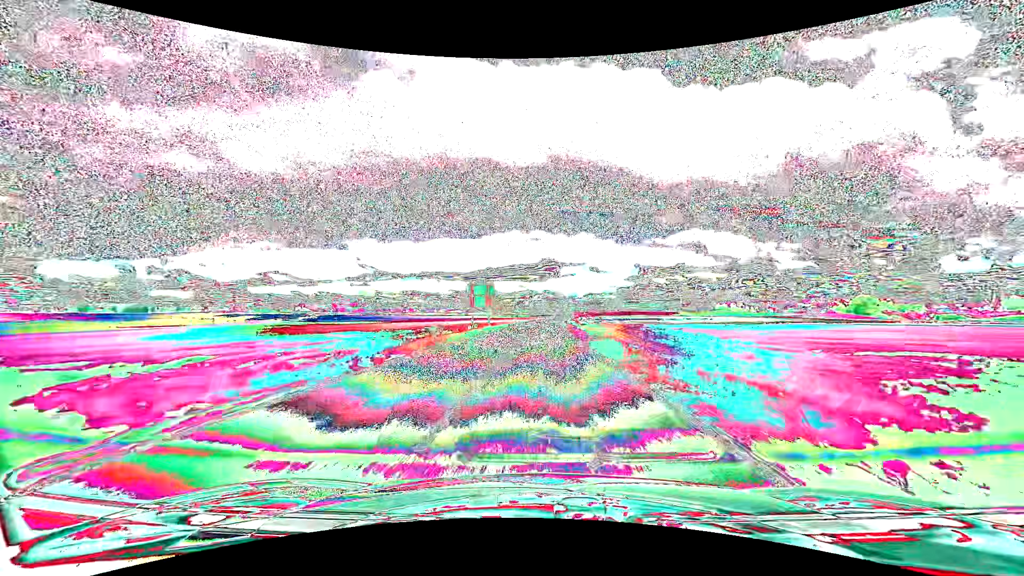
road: tertiary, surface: asphalt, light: Day
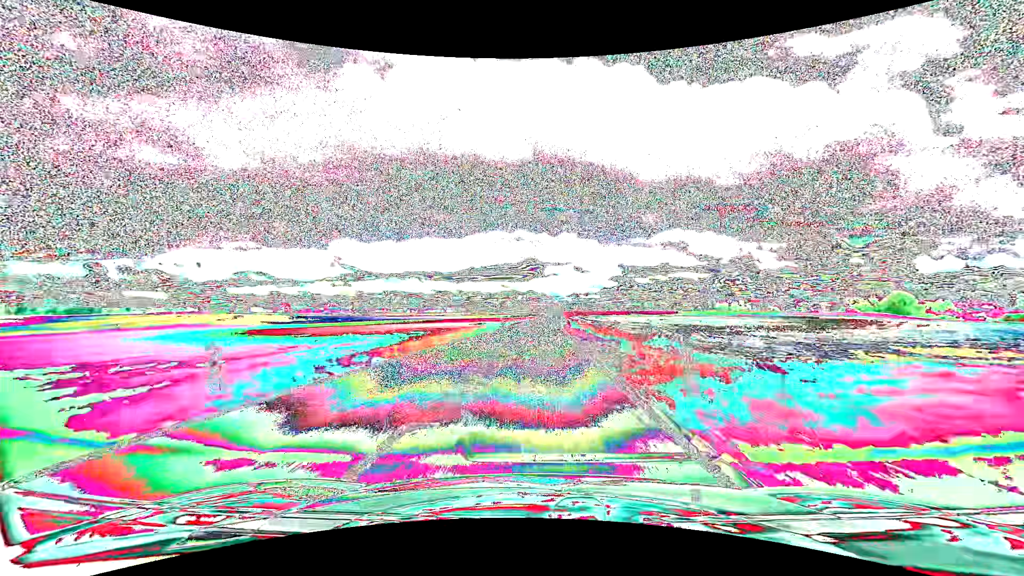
(+1.4, +72.2) m; +2°
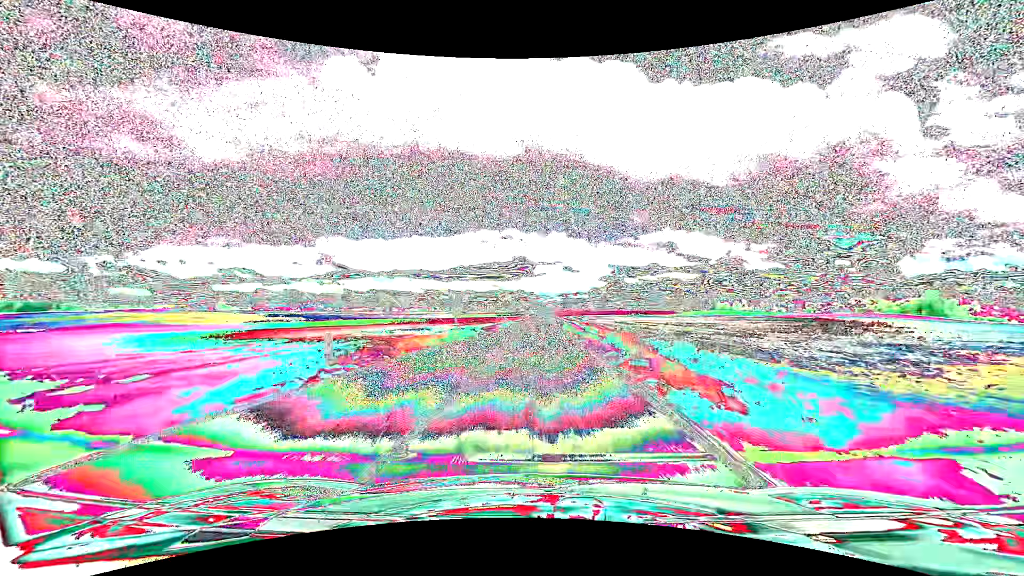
(+0.5, +48.3) m; +1°
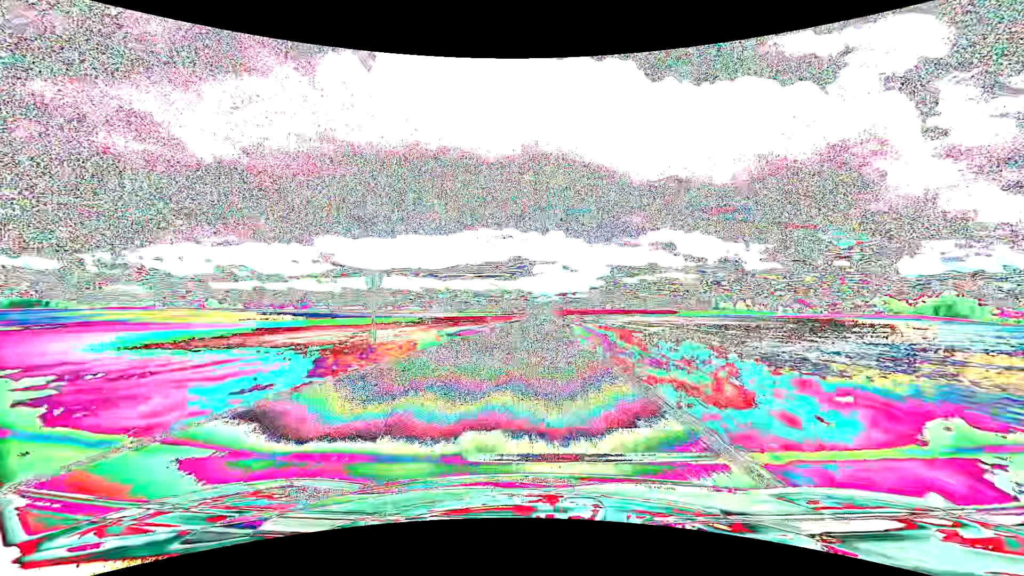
(0.0, +16.7) m; 0°
